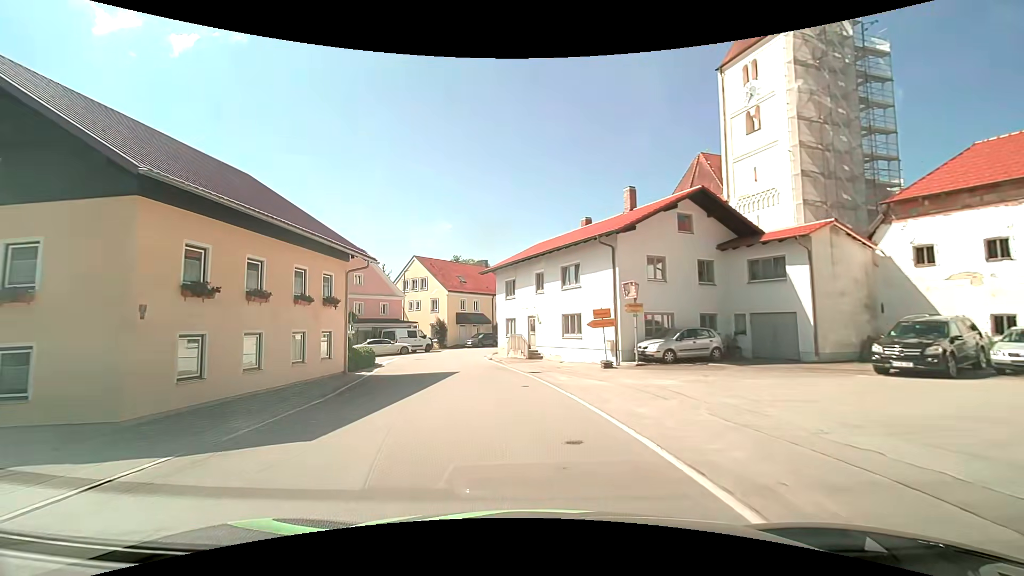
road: secondary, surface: asphalt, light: Day
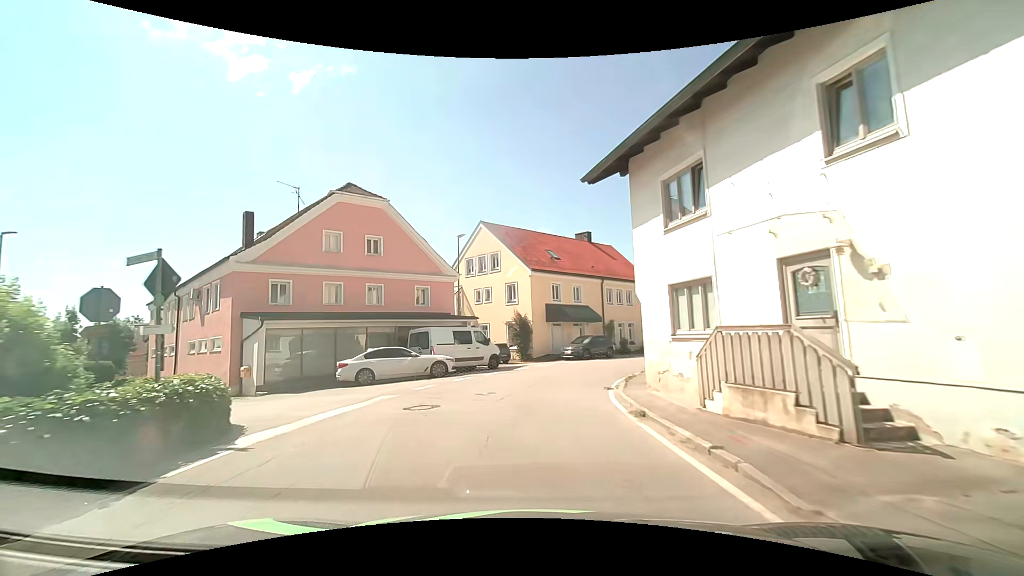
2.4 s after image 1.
(-2.3, +21.4) m; -12°
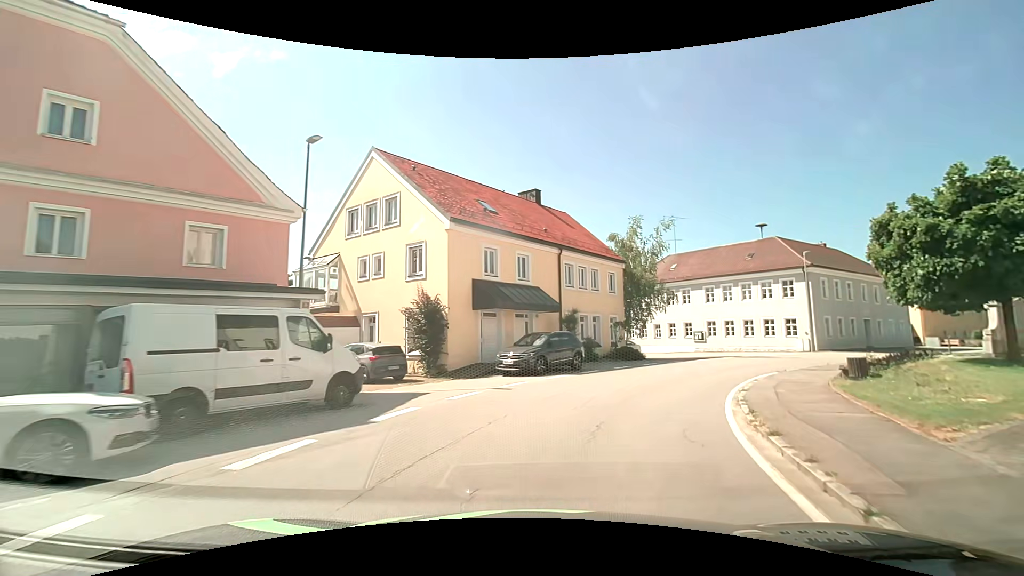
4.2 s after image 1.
(+0.3, +14.8) m; +6°
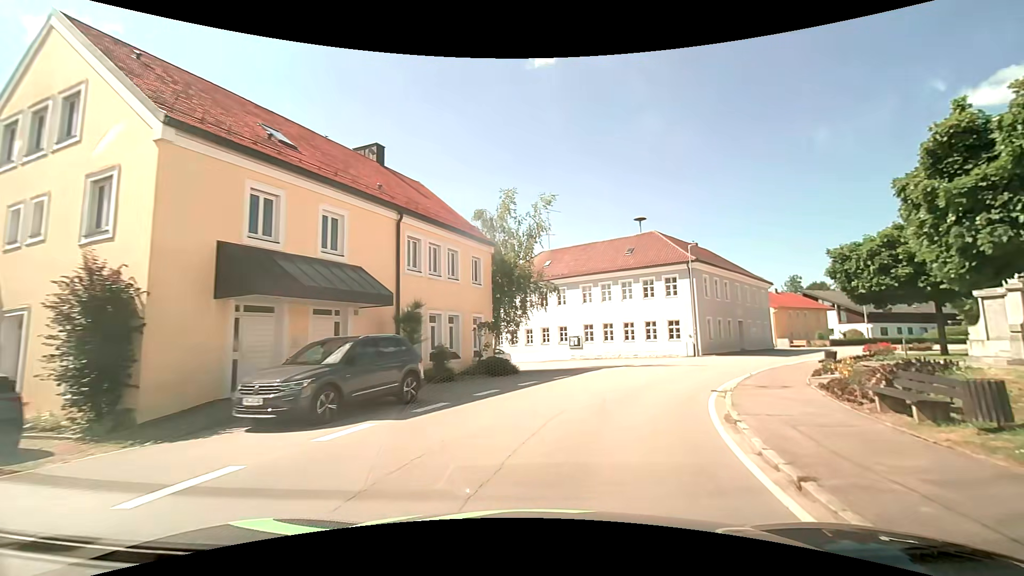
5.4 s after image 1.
(+1.5, +9.1) m; +17°
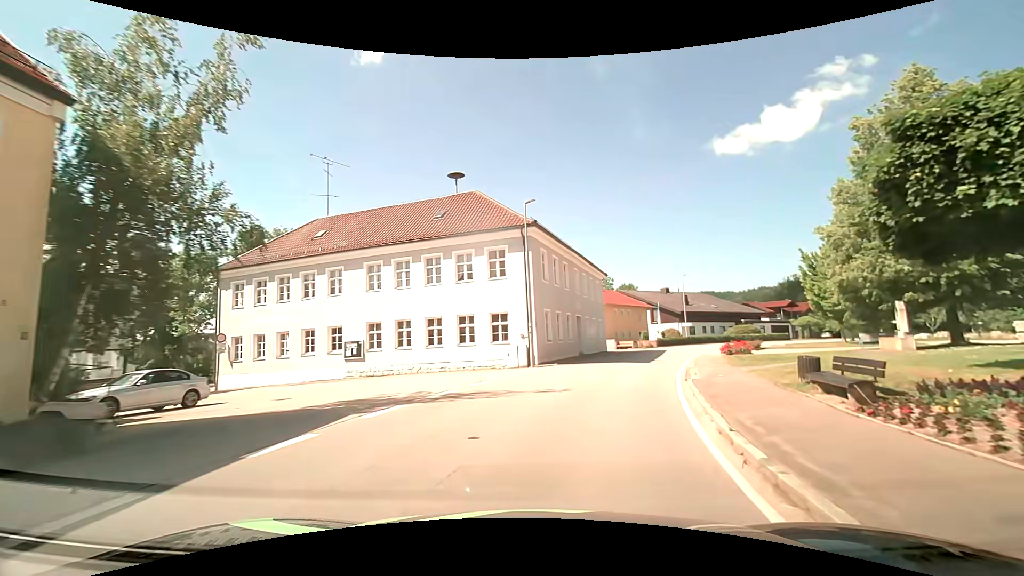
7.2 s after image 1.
(+2.8, +14.4) m; +21°
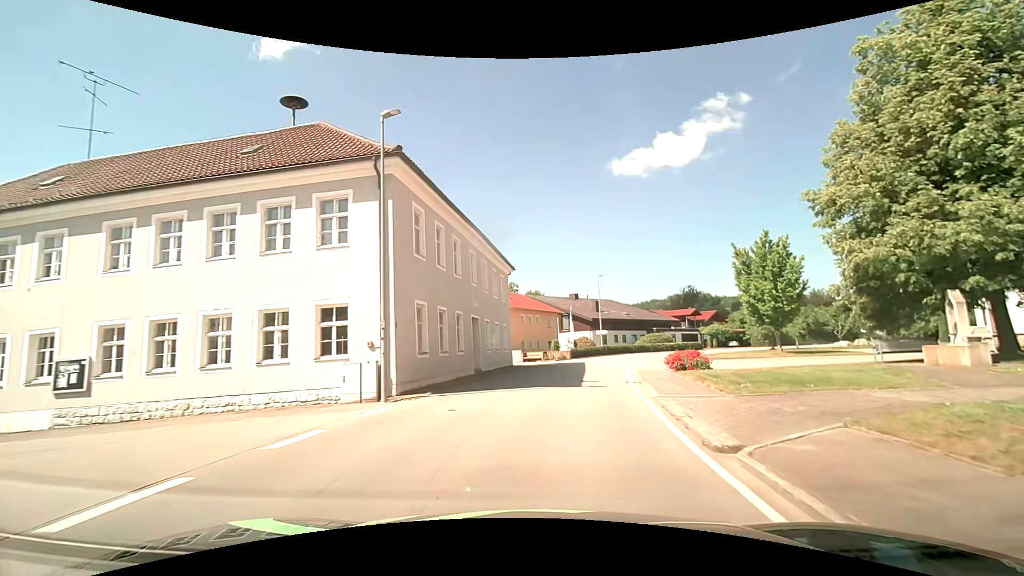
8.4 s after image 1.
(+0.9, +10.5) m; +11°
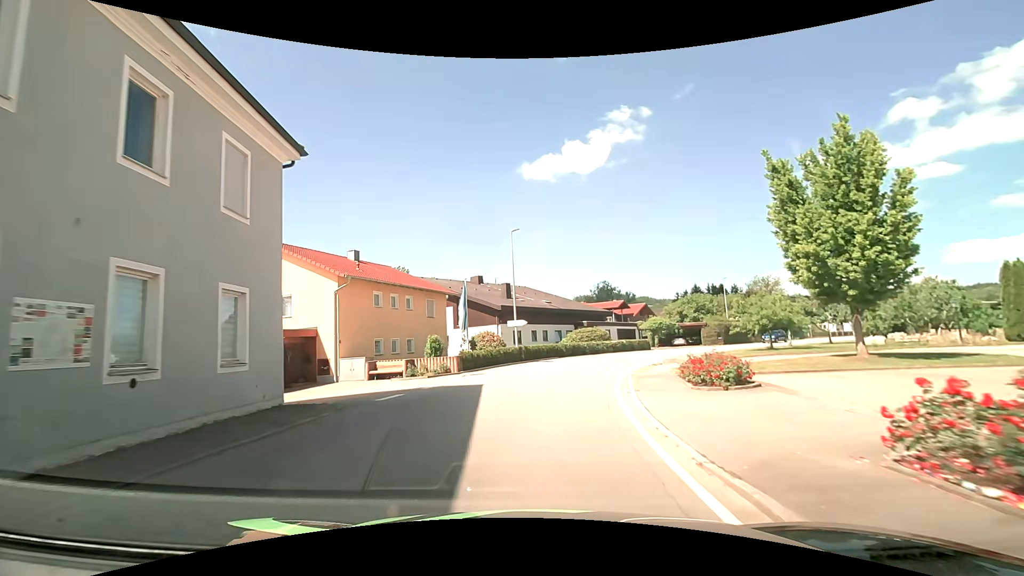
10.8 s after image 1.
(+2.2, +22.1) m; +10°
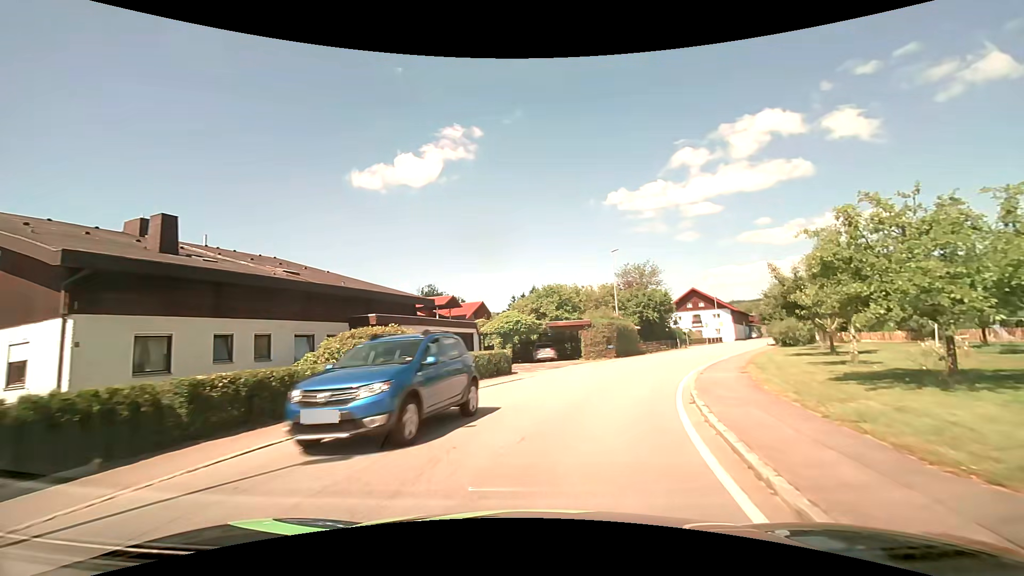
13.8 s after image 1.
(+4.5, +28.5) m; +20°
(+1, +10) (+3, +20) (+7, +29) (+12, +38) (+17, +46) (+22, +55) (+27, +64) (+32, +72) (+37, +81) (+43, +89) m
